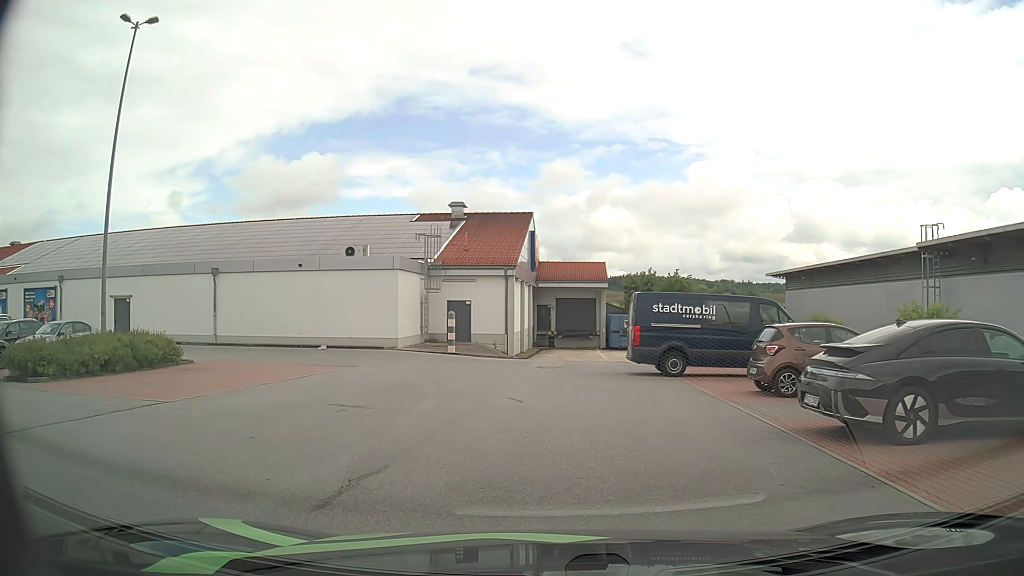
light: Day
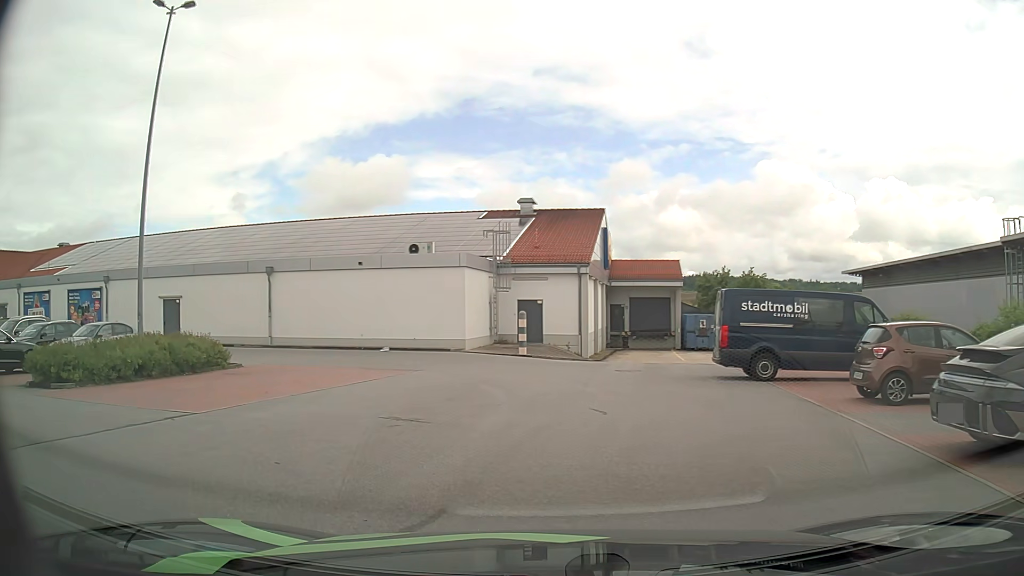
(-0.1, +1.6) m; -6°
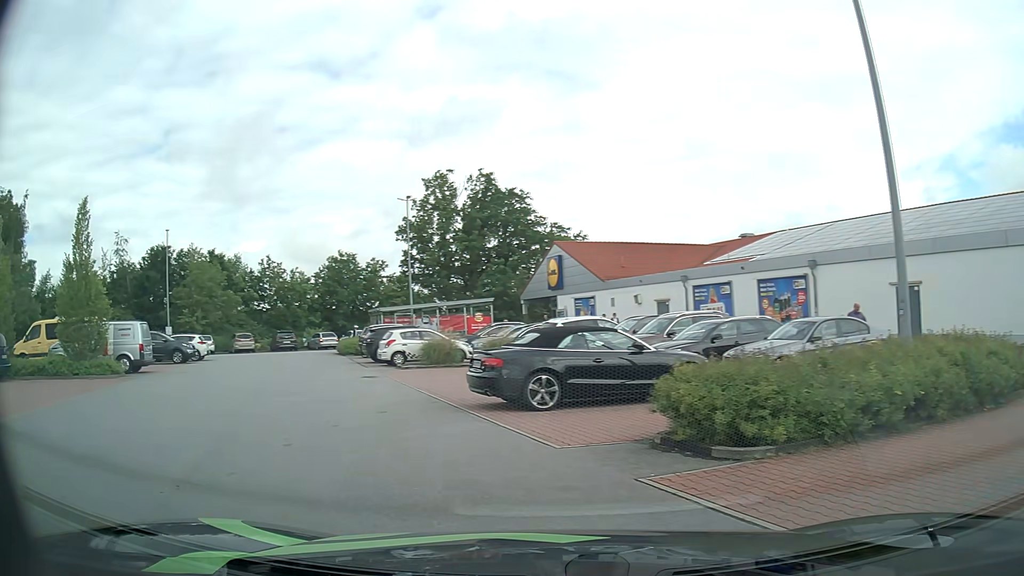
(-4.1, +7.5) m; -61°
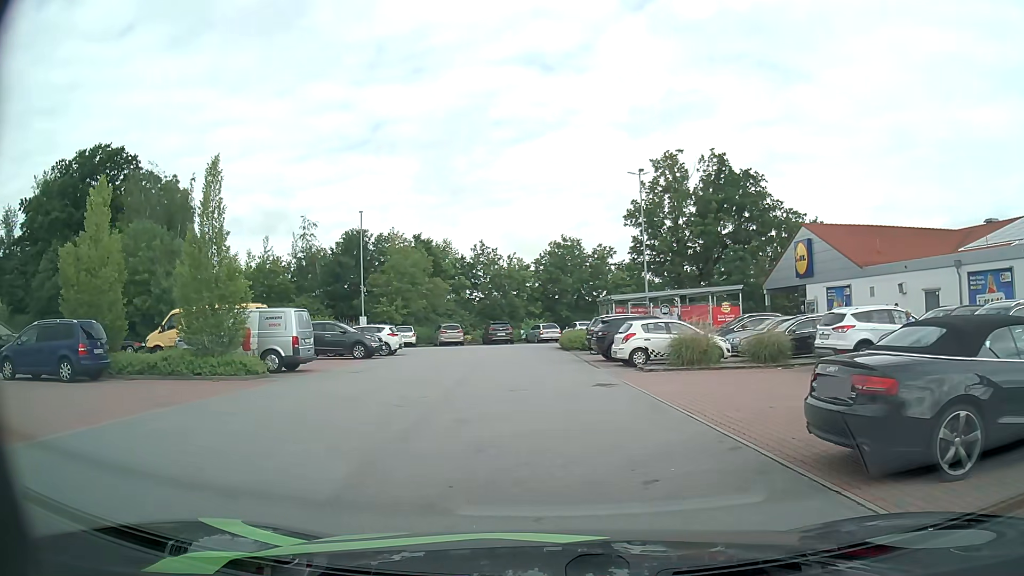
(-1.1, +5.7) m; -17°
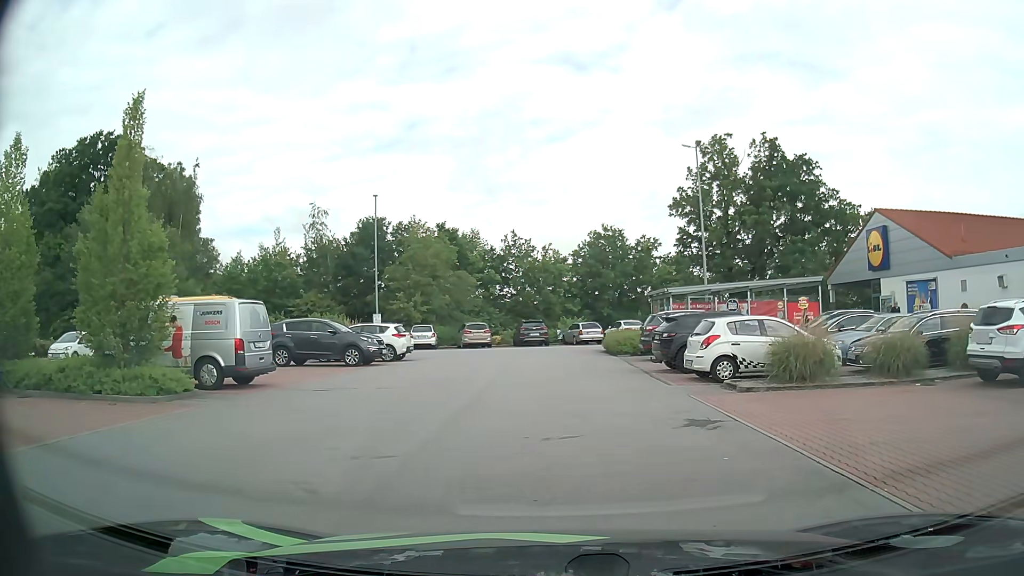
(-0.2, +6.2) m; -3°
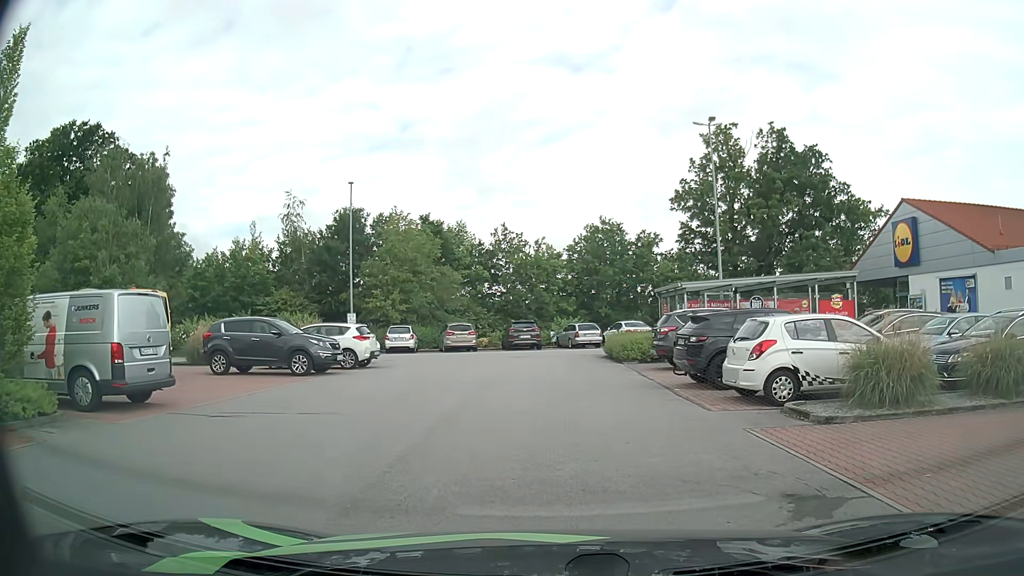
(0.0, +4.4) m; +1°
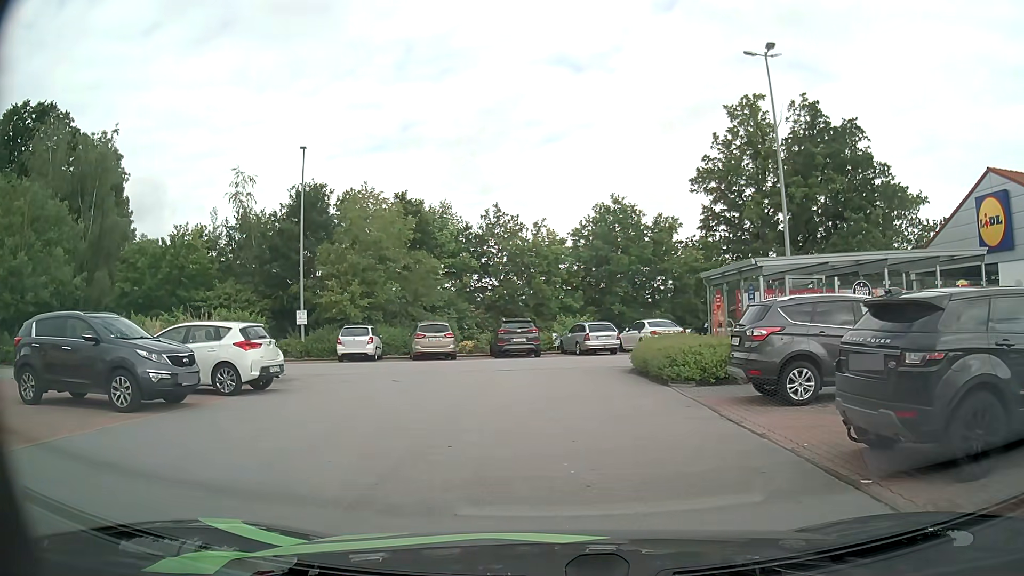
(0.0, +8.6) m; 0°
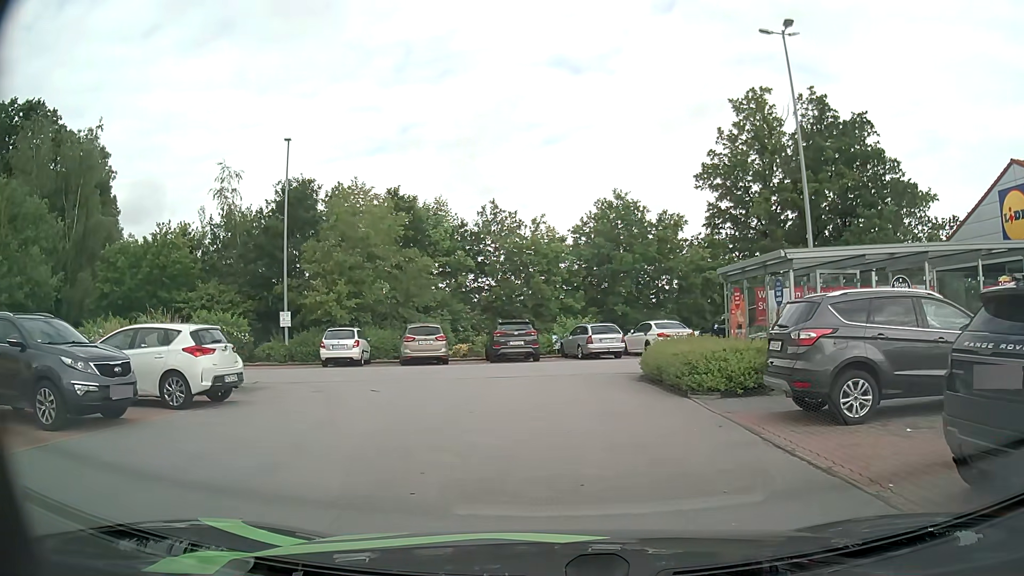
(0.0, +2.0) m; -1°
